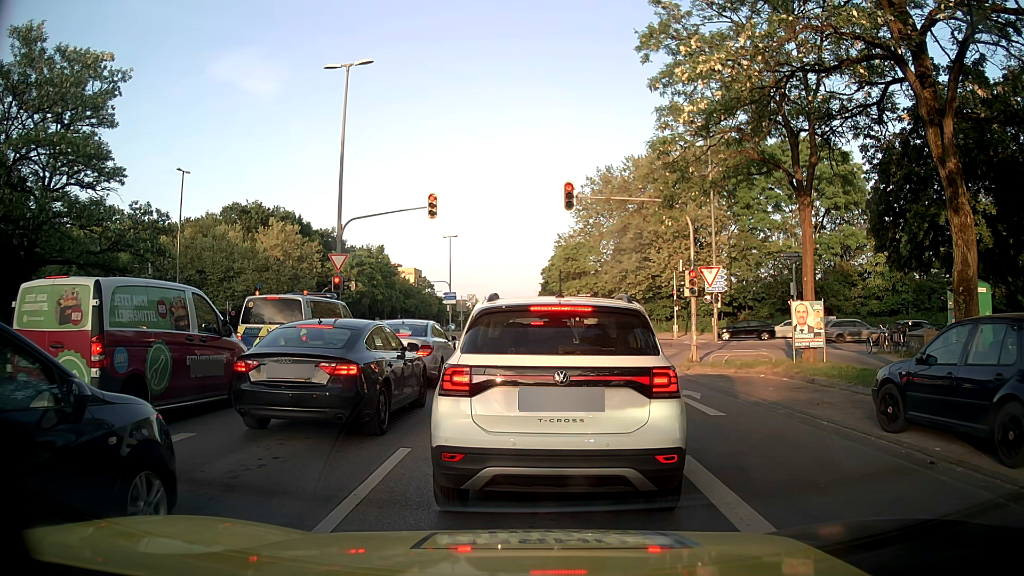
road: secondary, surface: asphalt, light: Day
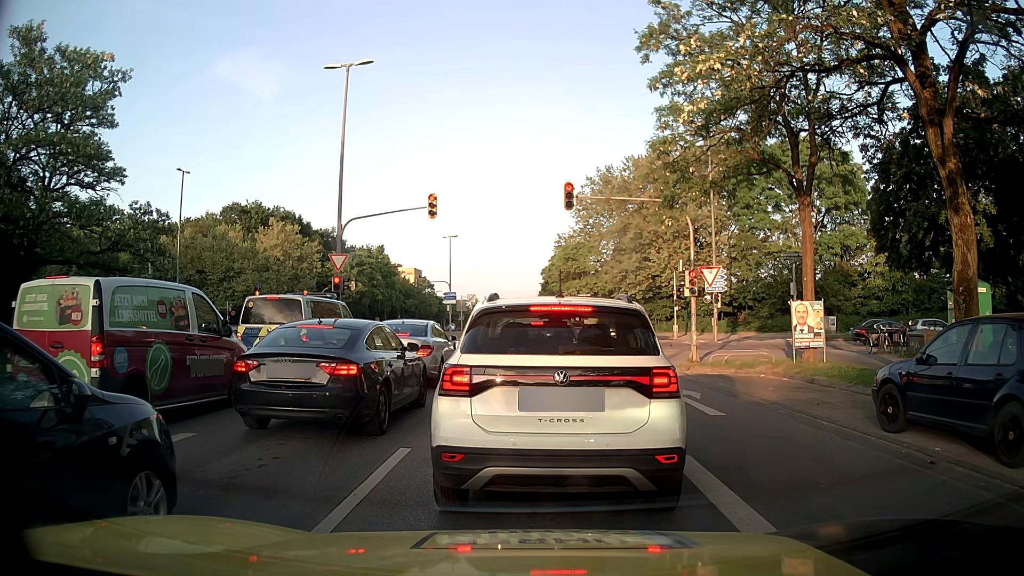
(0.0, 0.0) m; 0°
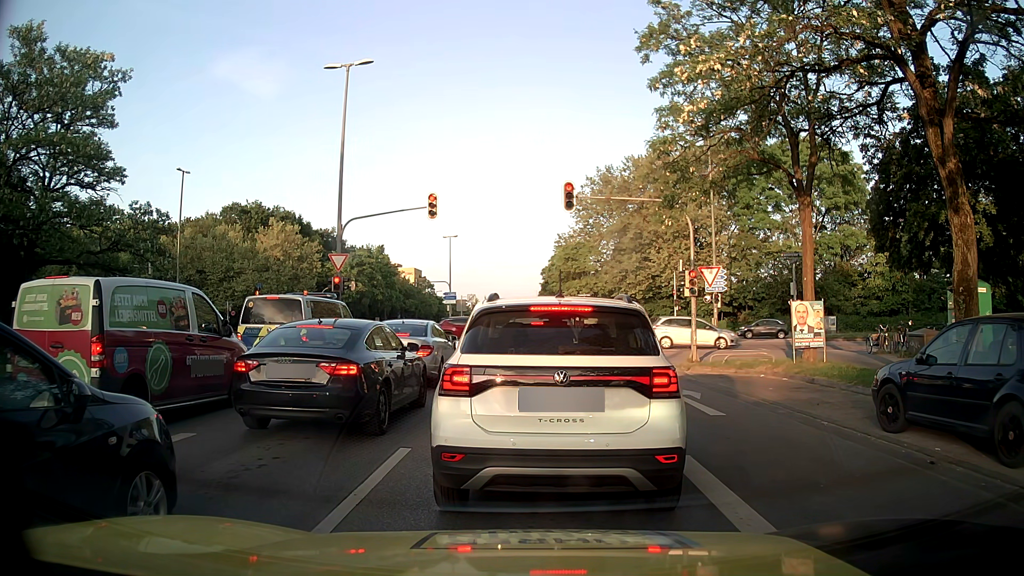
(0.0, 0.0) m; 0°
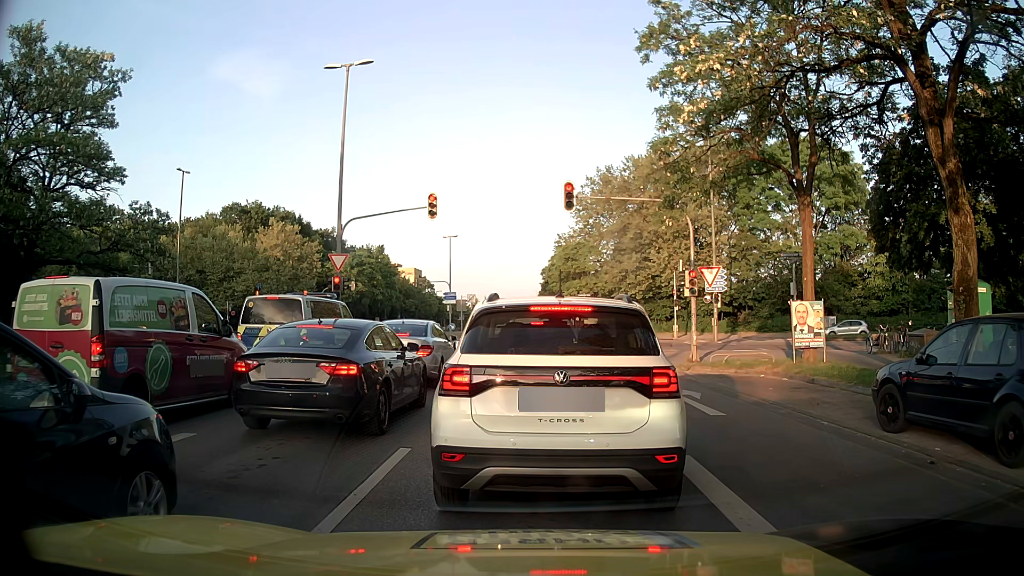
(0.0, 0.0) m; 0°
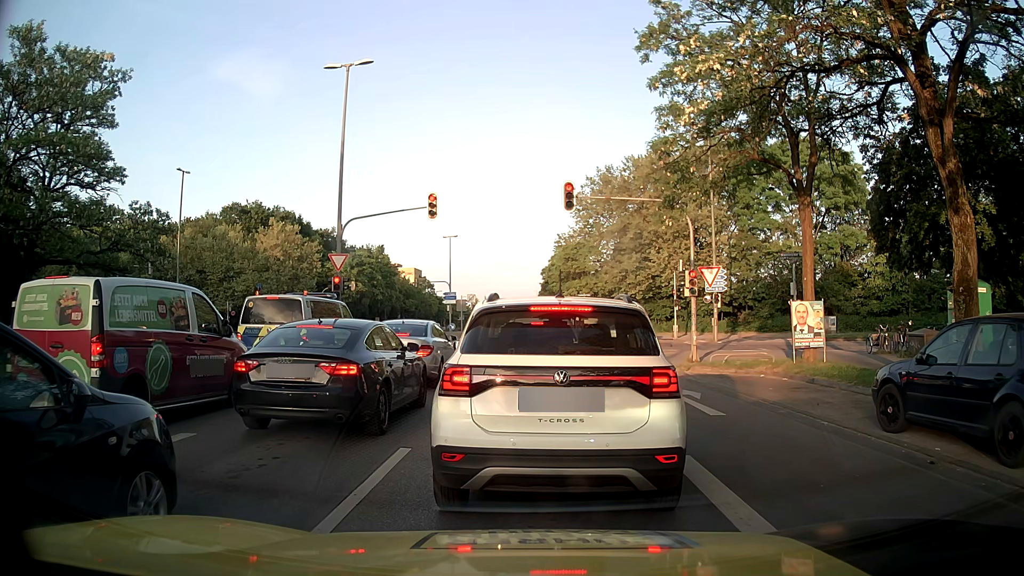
(0.0, 0.0) m; 0°
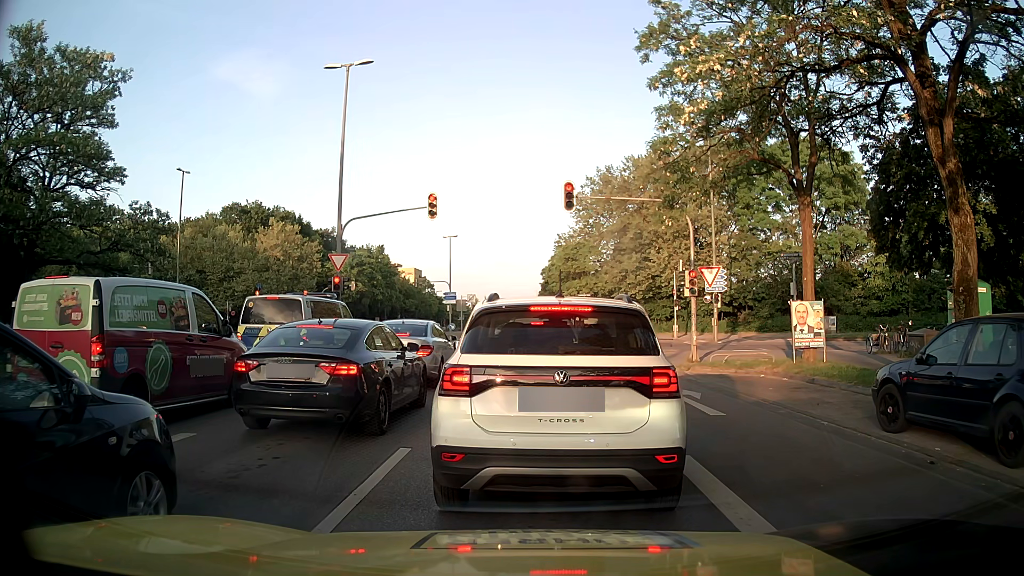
(0.0, 0.0) m; 0°
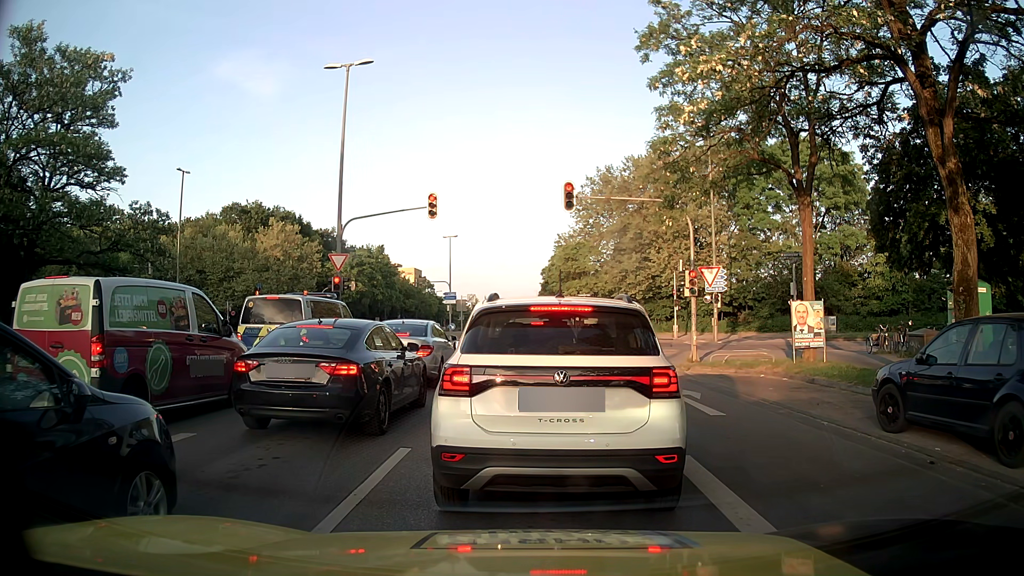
(0.0, 0.0) m; 0°
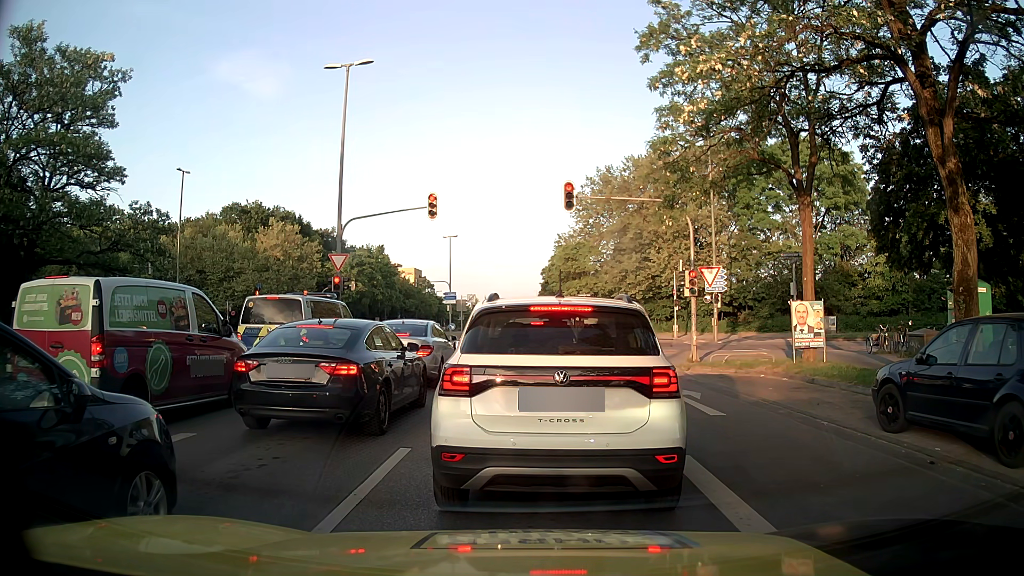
(0.0, 0.0) m; 0°
(+1, +10) (+1, +20) (+2, +30) (+3, +40) (+3, +50) (+4, +60) (+5, +70) (+5, +80) (+5, +90) (+6, +100) m
